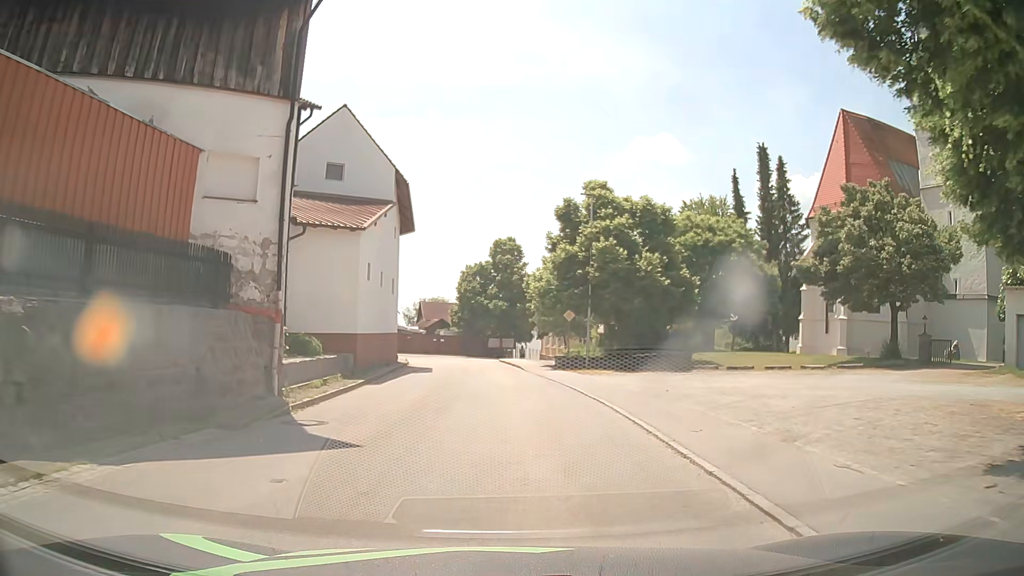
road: tertiary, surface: asphalt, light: Day
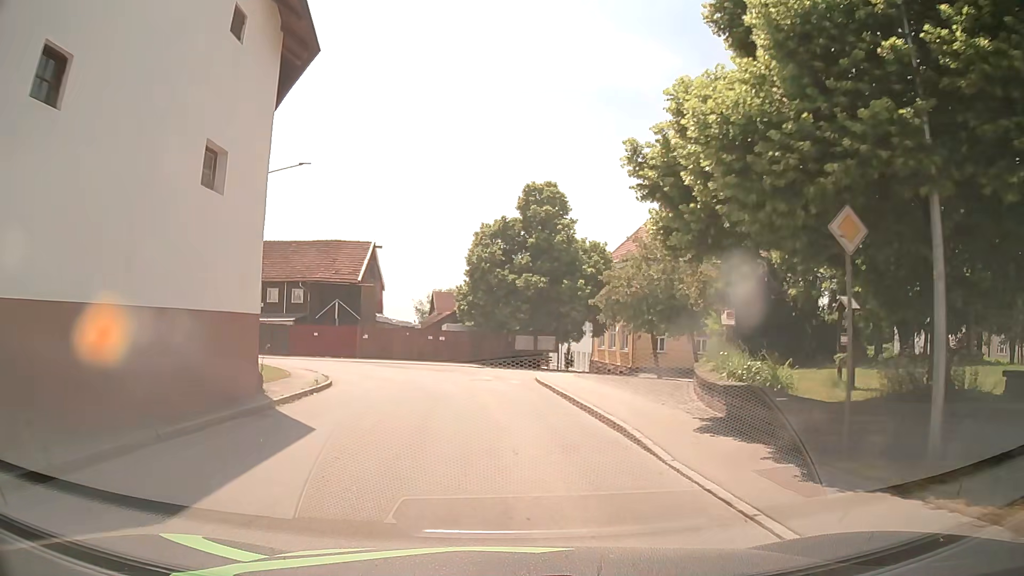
(-0.2, +25.1) m; -2°
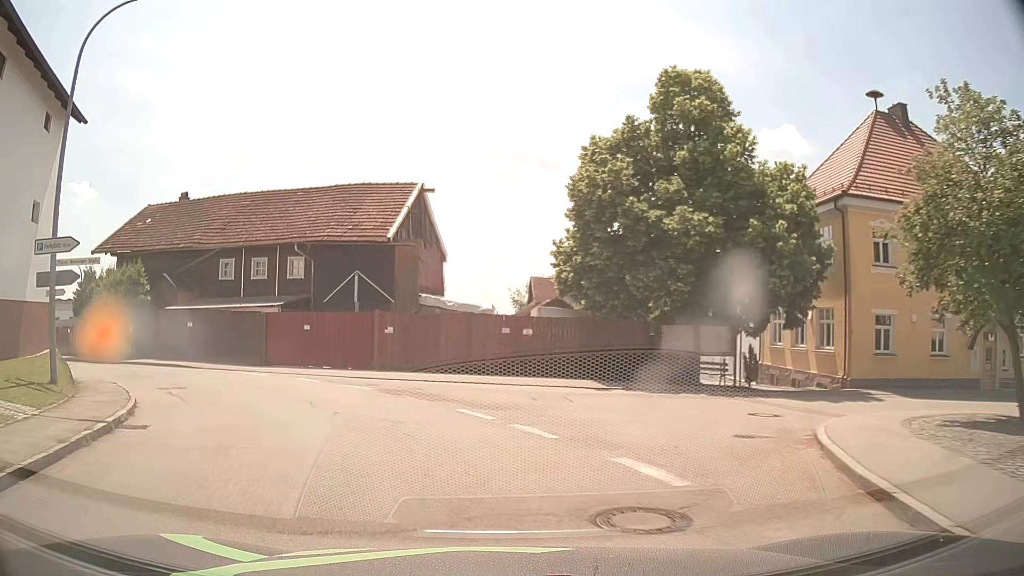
(-0.8, +19.4) m; -8°
(-2, +10) (-7, +18) (-15, +24) (-24, +28) (-33, +33) (-38, +42) (-38, +52) (-36, +61) (-33, +71) (-30, +80) m
